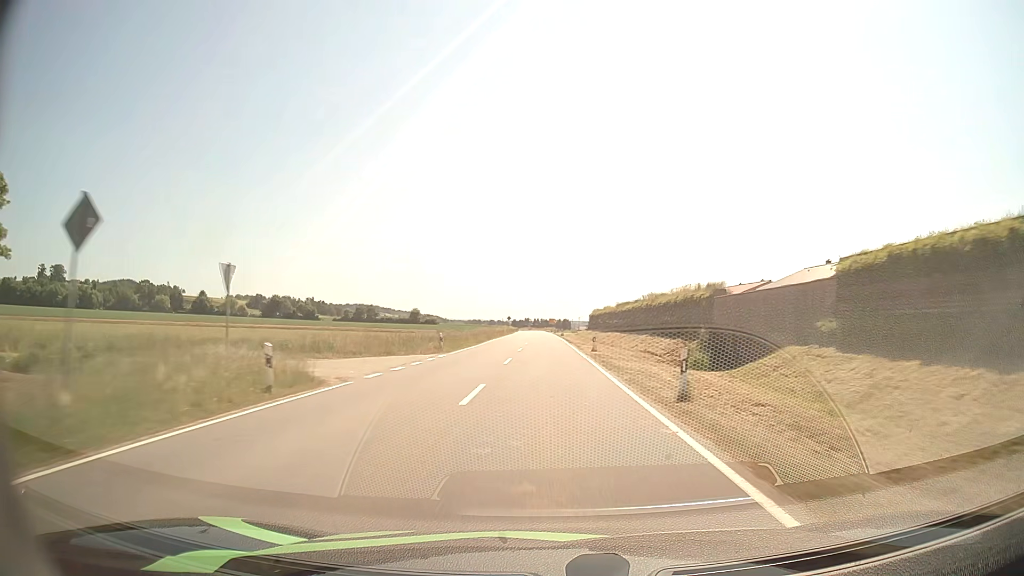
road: tertiary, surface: asphalt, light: Day
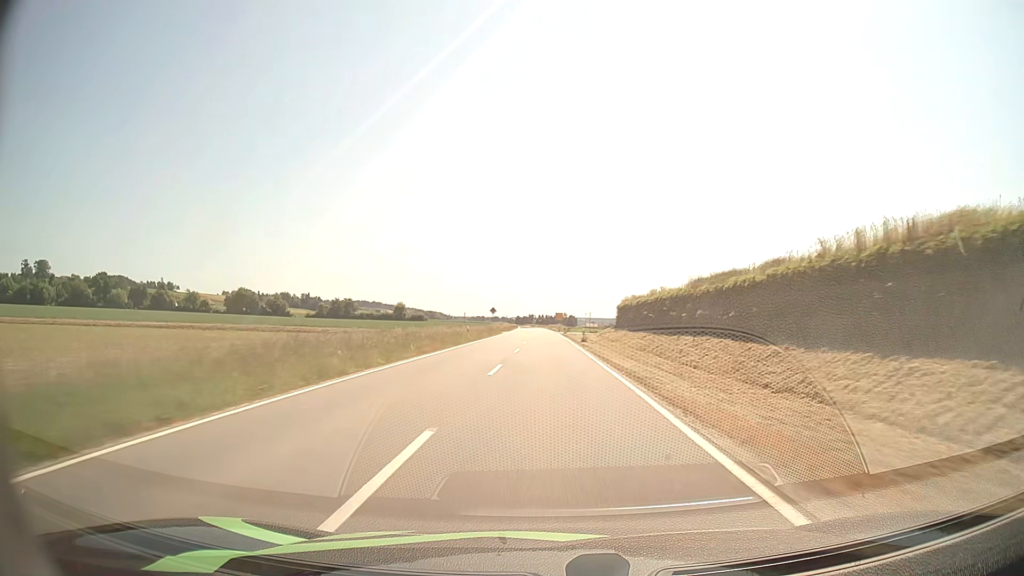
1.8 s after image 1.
(-0.2, +44.8) m; -1°
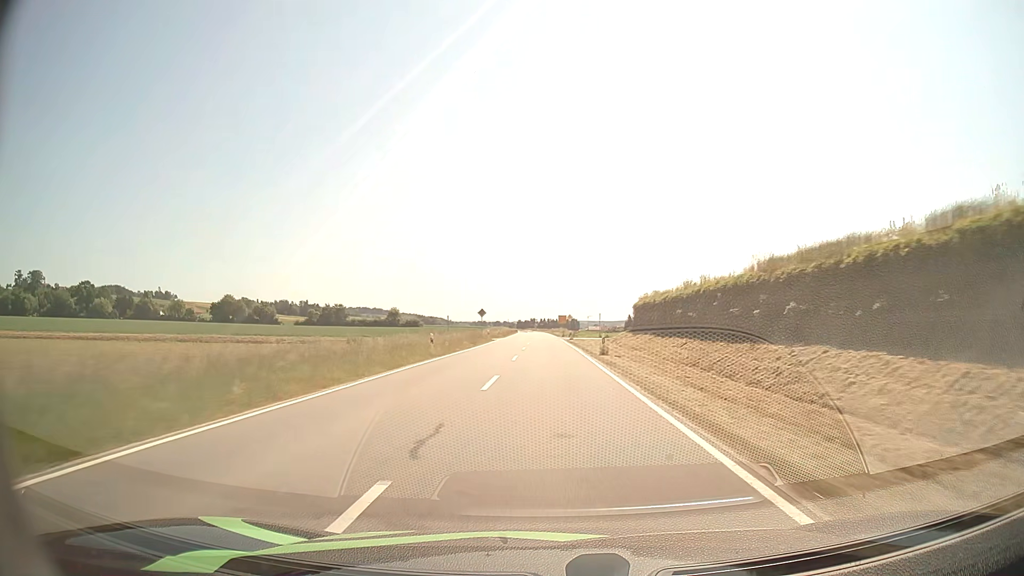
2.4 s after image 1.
(0.0, +15.0) m; 0°
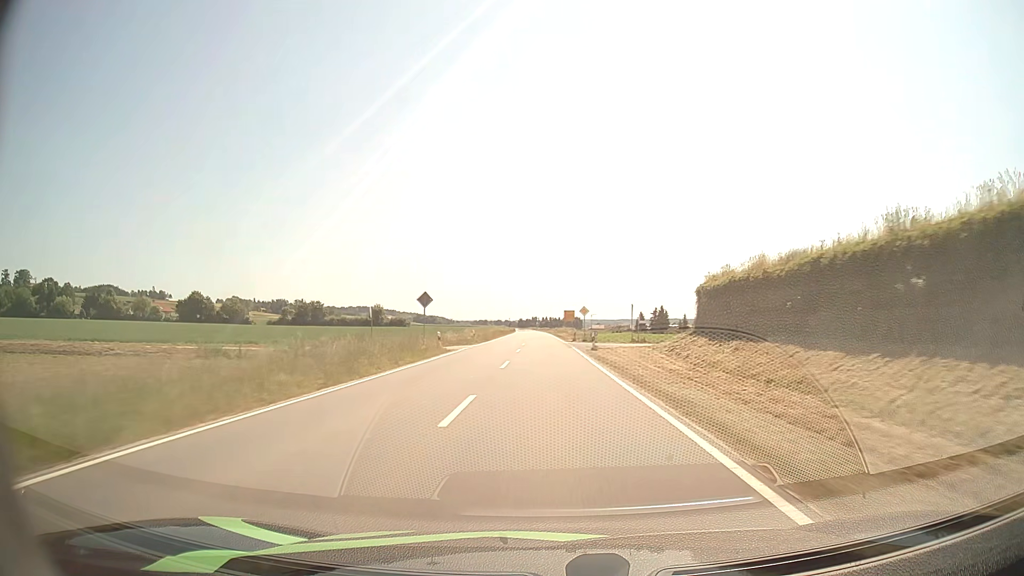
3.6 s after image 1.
(0.0, +30.1) m; 0°
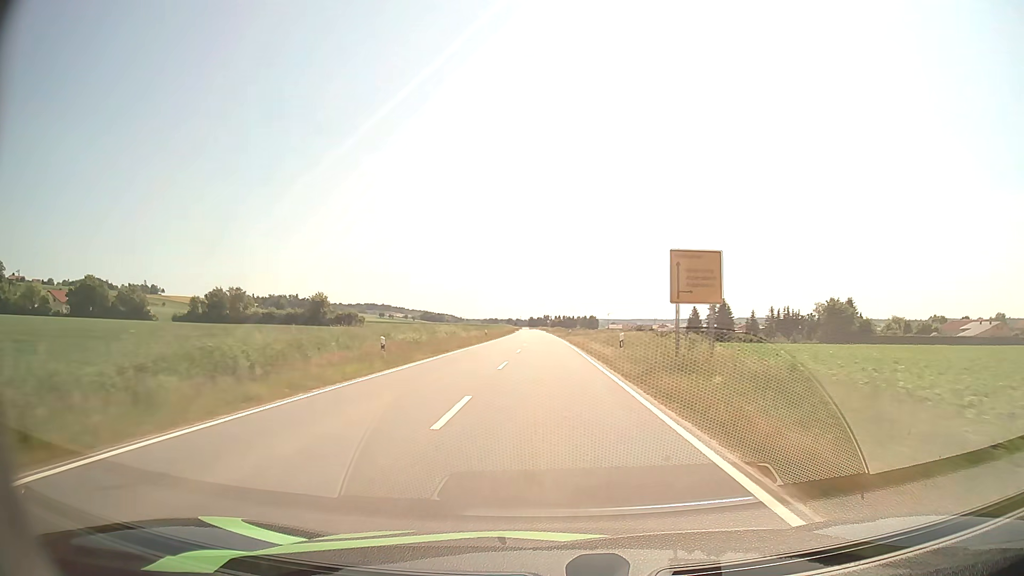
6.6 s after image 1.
(-0.8, +75.1) m; -1°
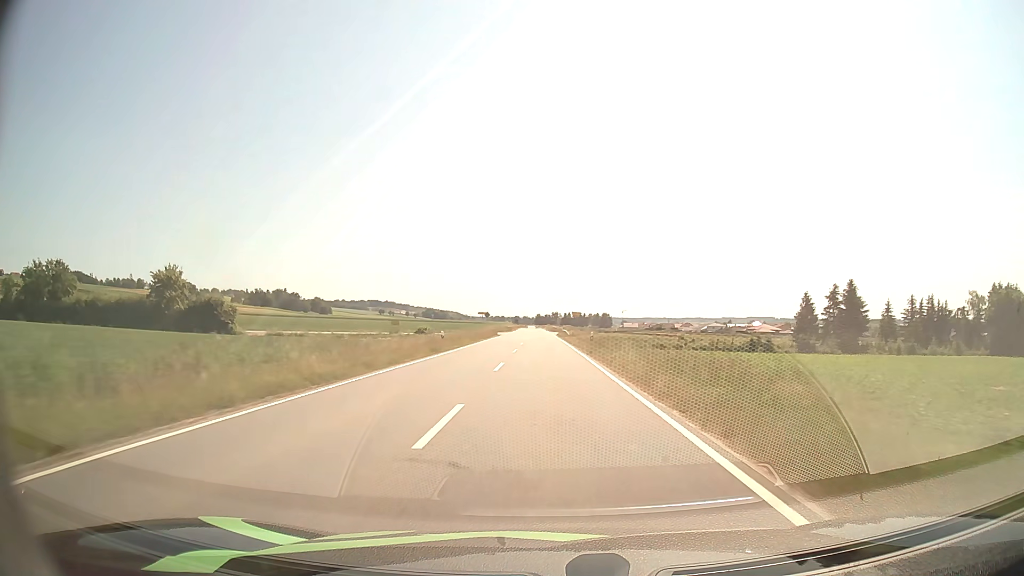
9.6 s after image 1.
(-0.7, +76.1) m; -1°
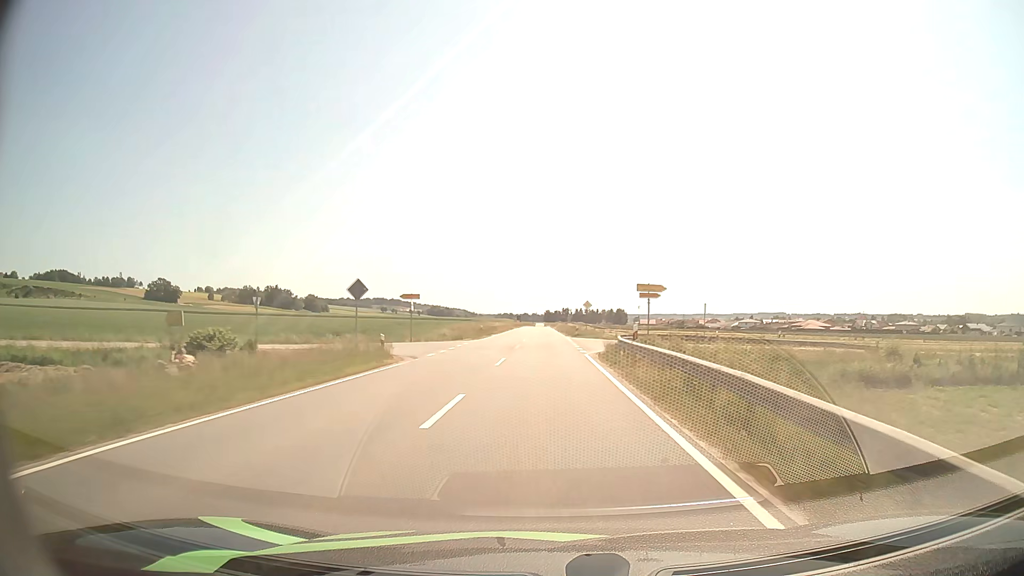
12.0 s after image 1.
(-0.3, +60.9) m; -1°
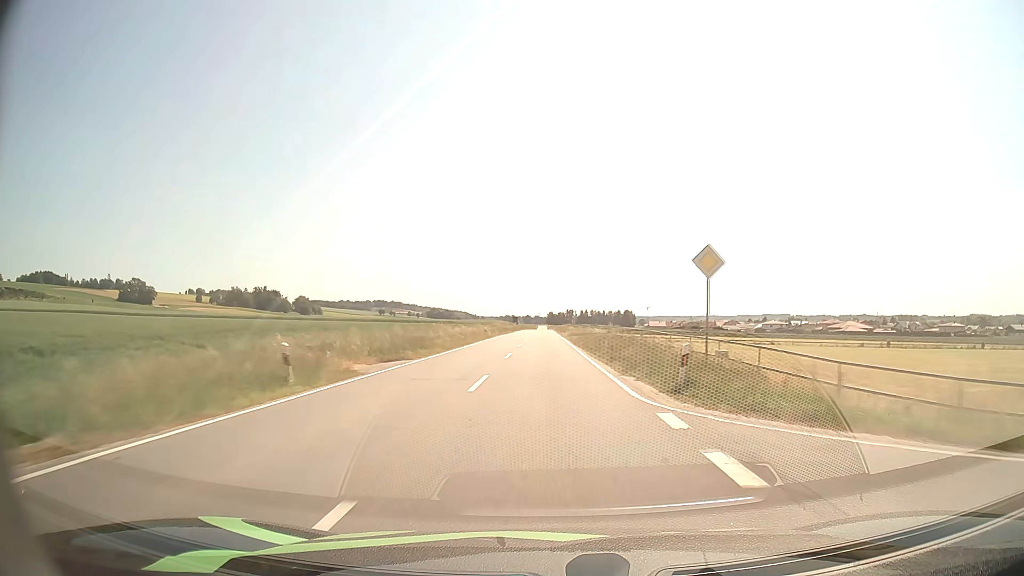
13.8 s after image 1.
(-0.1, +44.7) m; 0°
(0, +10) (0, +20) (0, +30) (0, +40) (0, +50) (0, +60) (0, +70) (0, +80) (0, +90) (-1, +100) m
